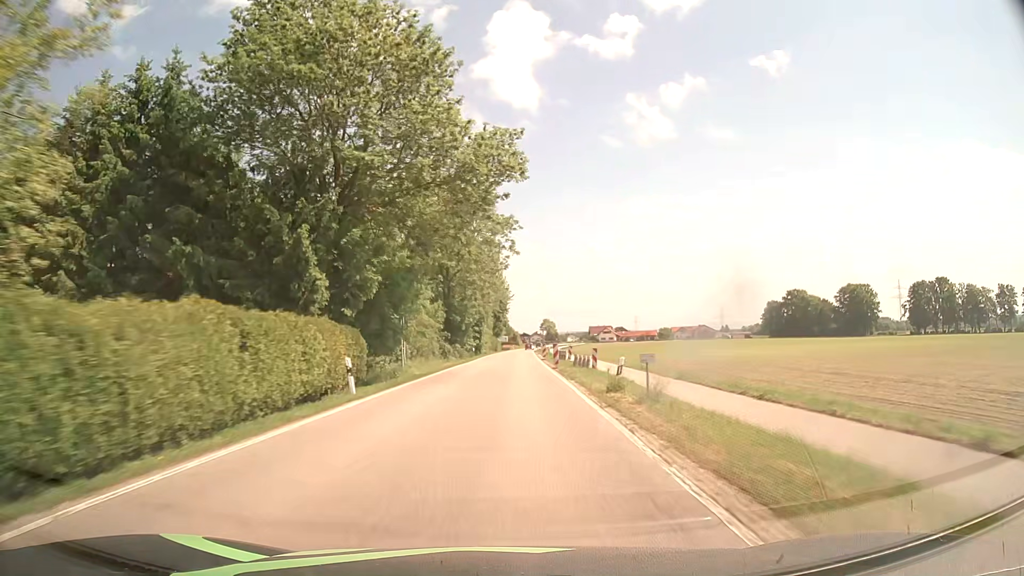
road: secondary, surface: asphalt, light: Day
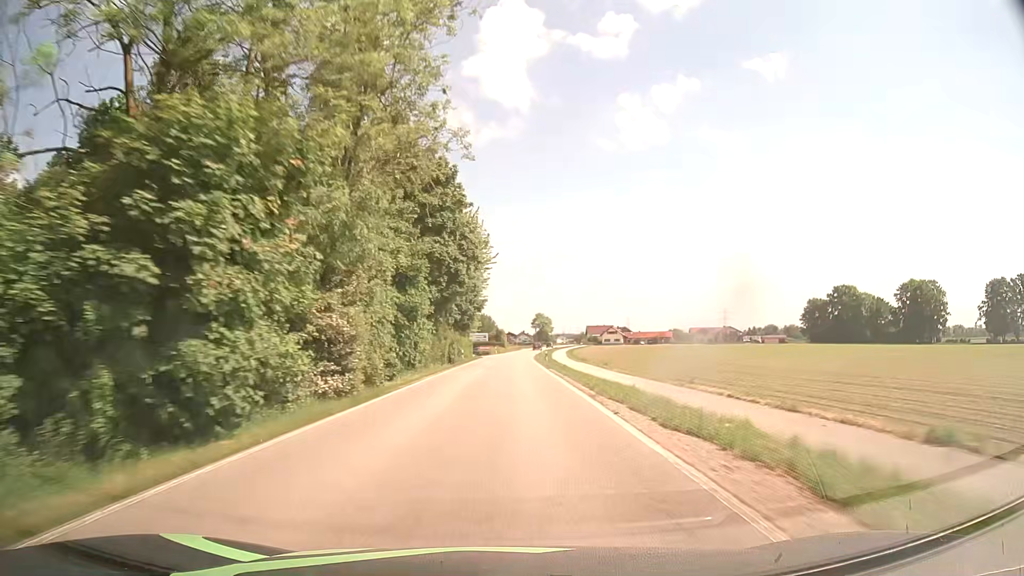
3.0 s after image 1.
(+0.6, +62.5) m; +1°
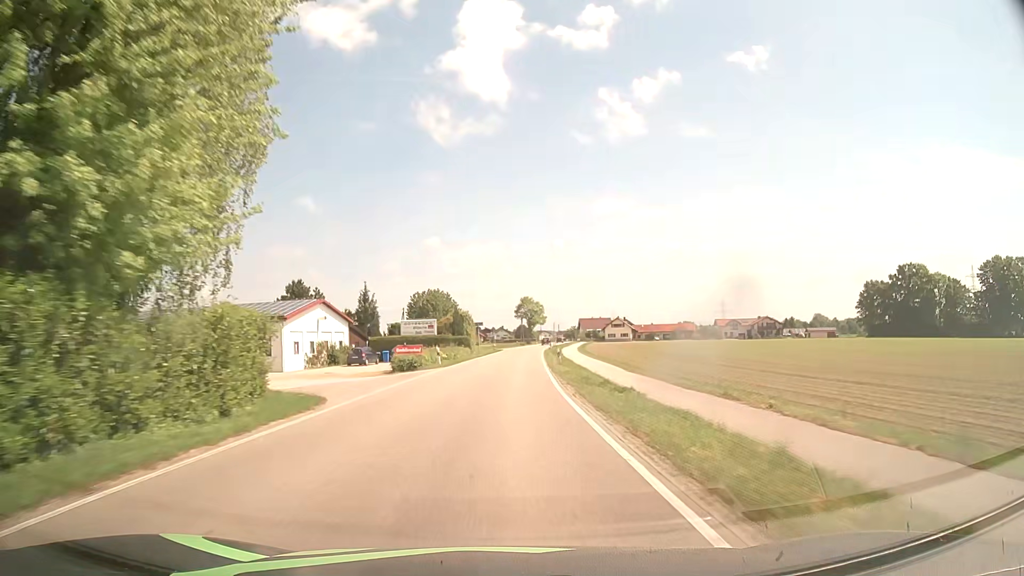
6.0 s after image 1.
(+0.7, +62.4) m; +2°
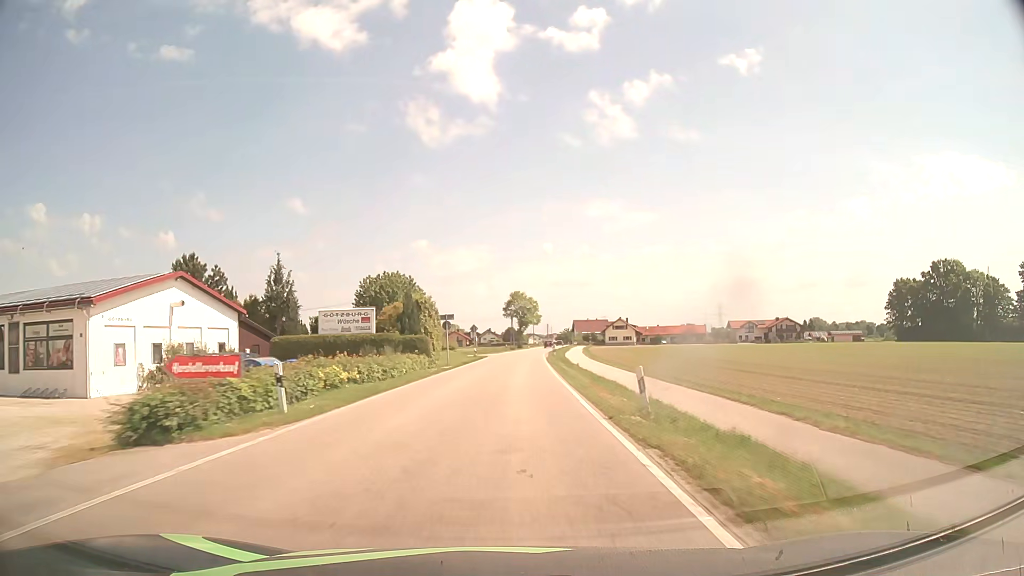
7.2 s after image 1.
(+0.2, +25.0) m; +1°
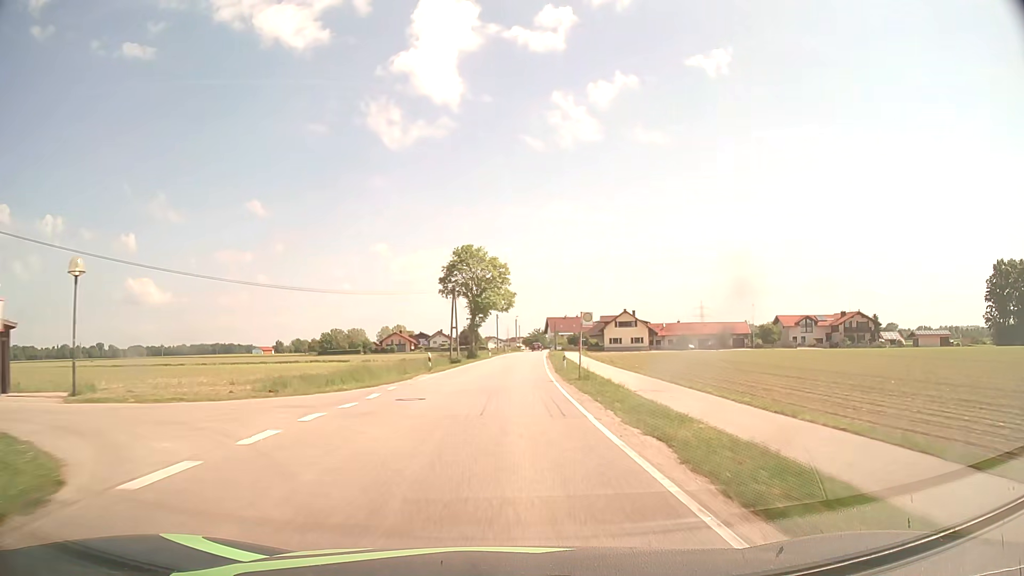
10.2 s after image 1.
(+1.7, +62.4) m; +3°
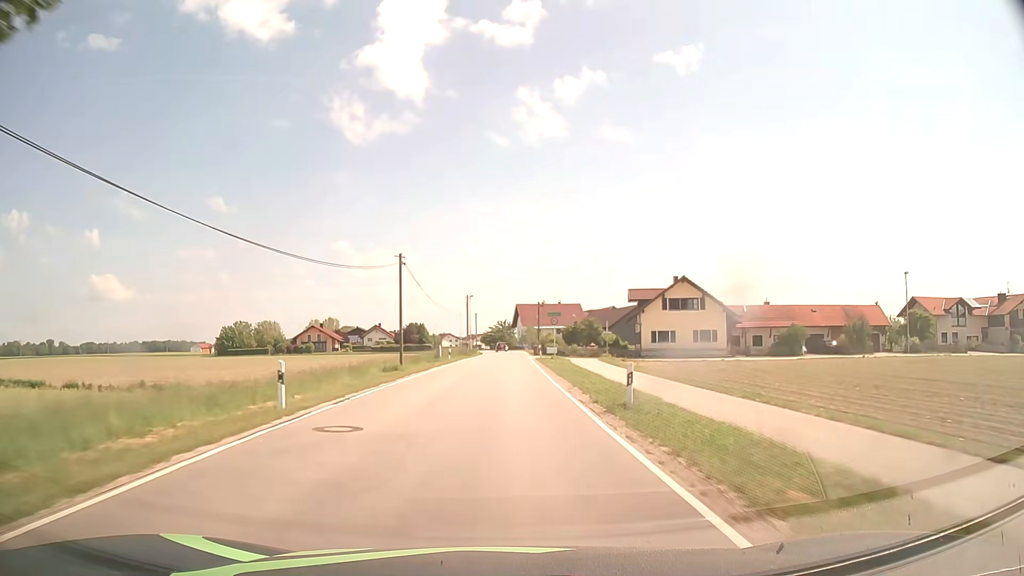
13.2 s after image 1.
(+1.7, +62.4) m; +3°
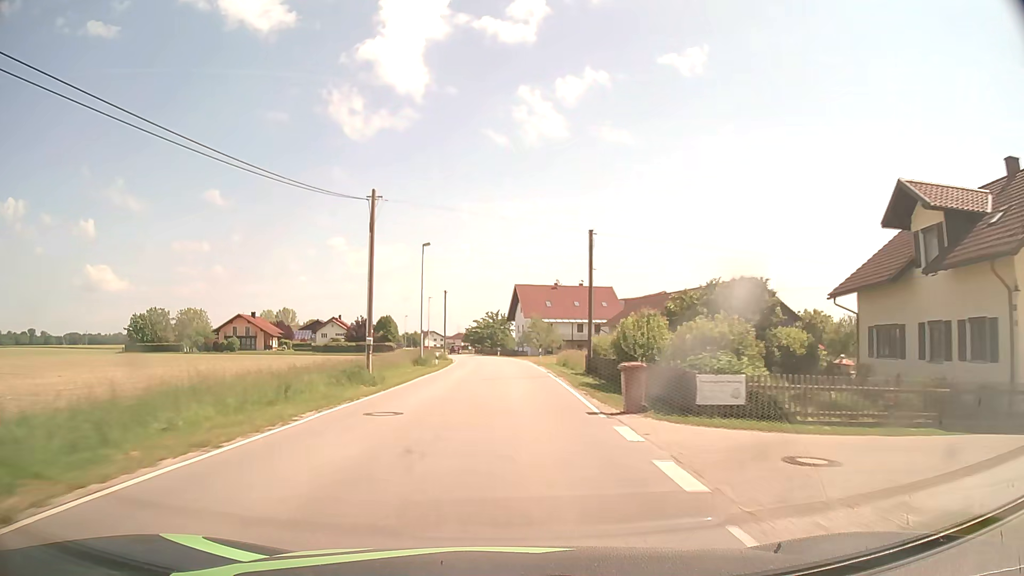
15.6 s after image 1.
(+0.1, +50.0) m; 0°
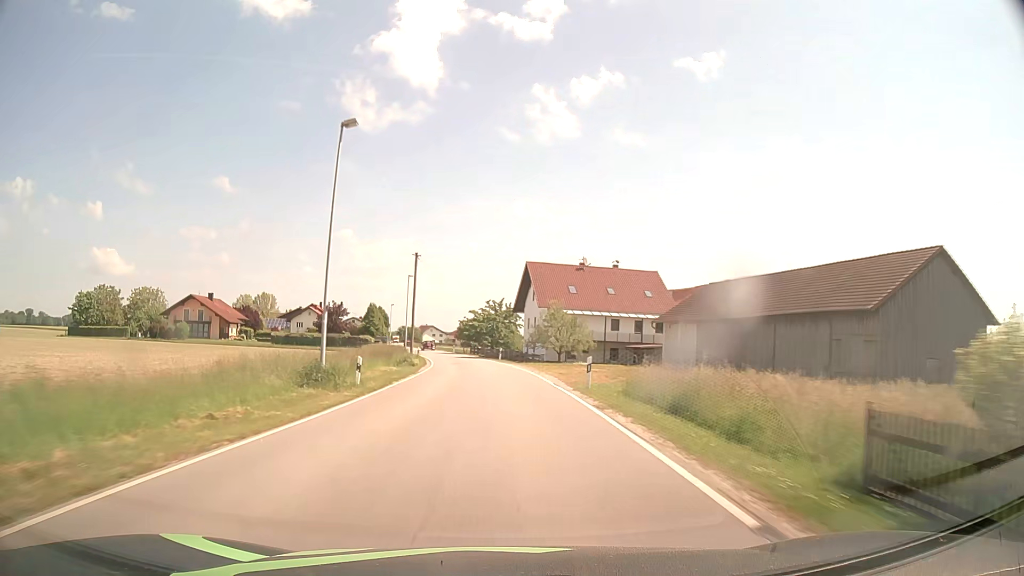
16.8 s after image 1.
(0.0, +25.0) m; 0°
(0, +10) (0, +20) (-1, +30) (-1, +40) (-2, +50) (-3, +60) (-5, +70) (-7, +80) (-9, +89) (-11, +99) m
